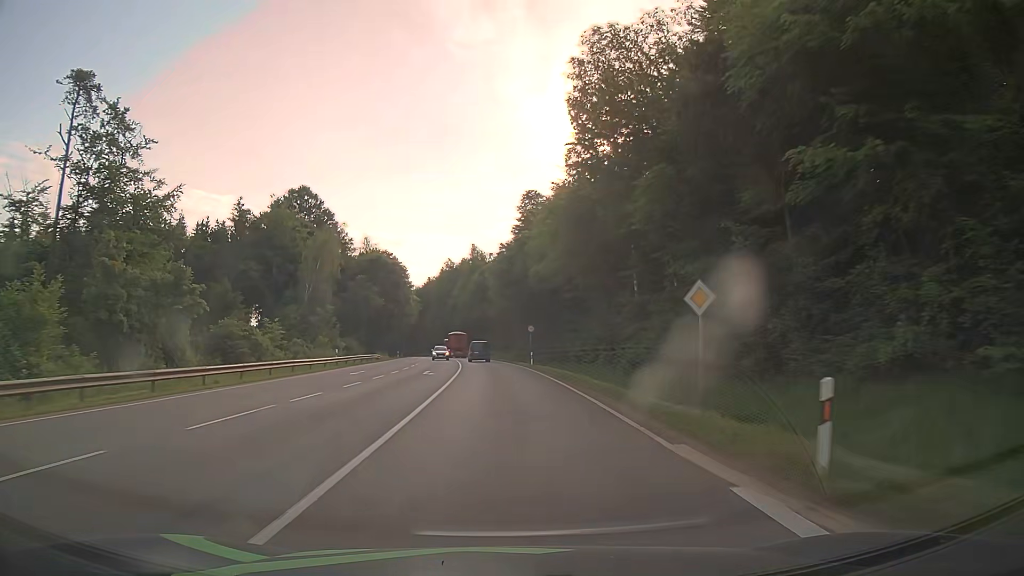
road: secondary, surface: asphalt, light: Day
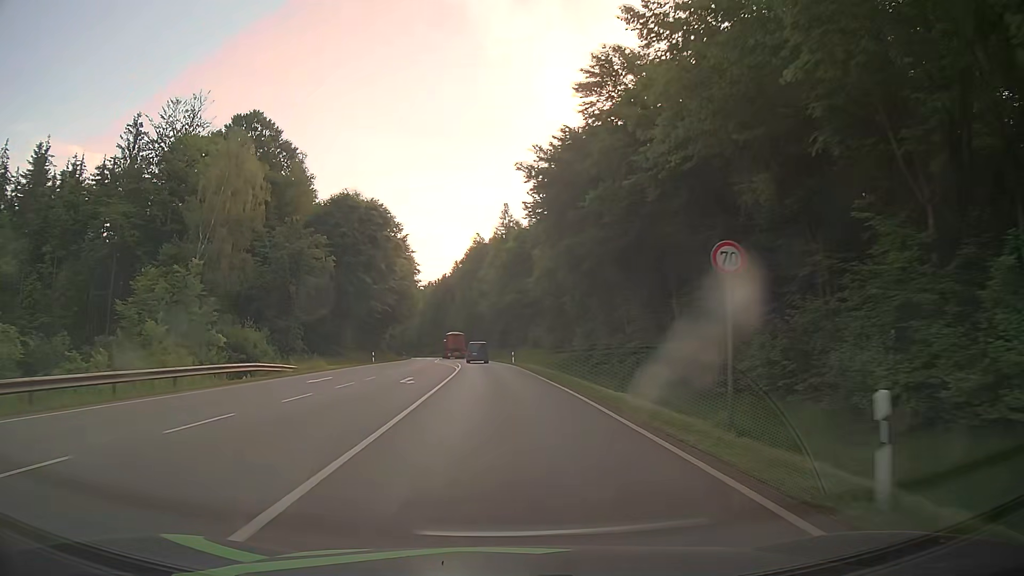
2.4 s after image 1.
(-1.0, +42.9) m; -3°
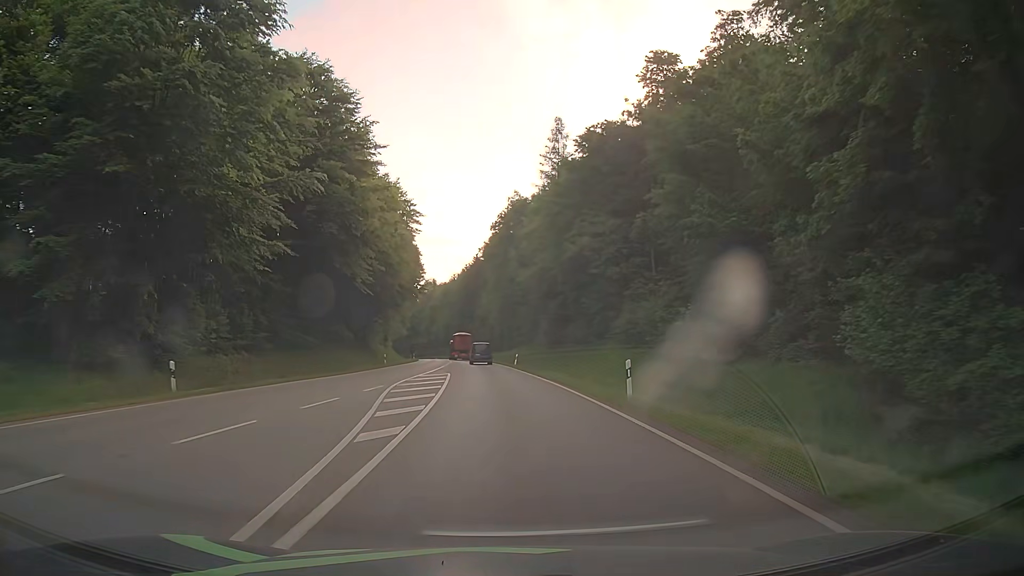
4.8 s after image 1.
(-1.2, +43.1) m; -3°
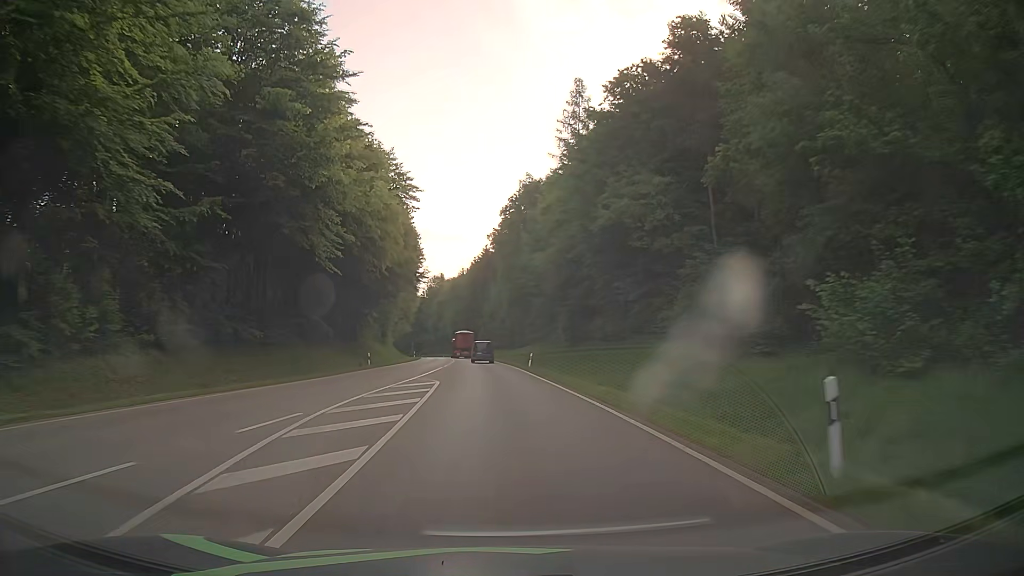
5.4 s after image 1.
(-0.1, +10.8) m; -1°
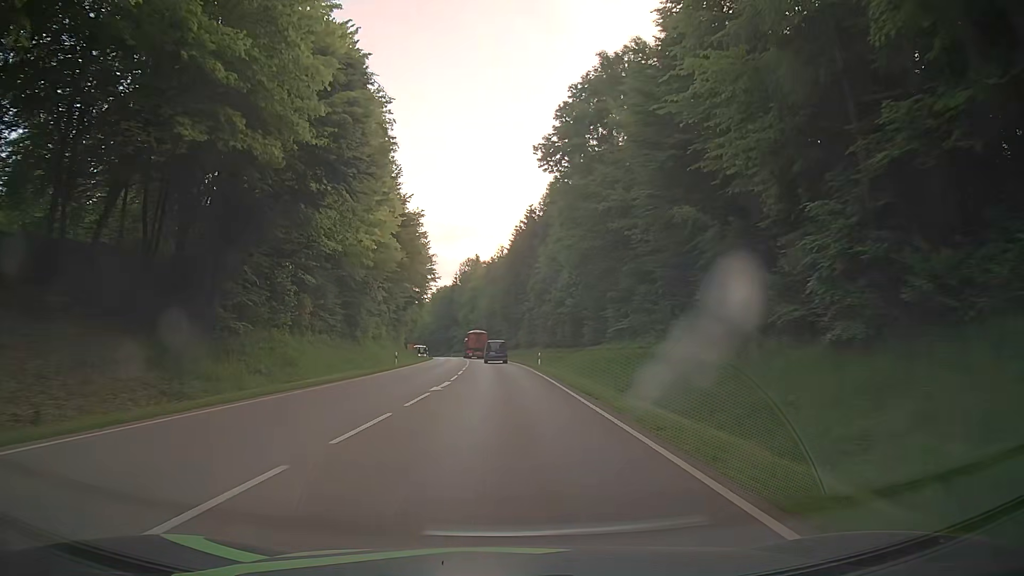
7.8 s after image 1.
(-1.4, +43.3) m; -3°
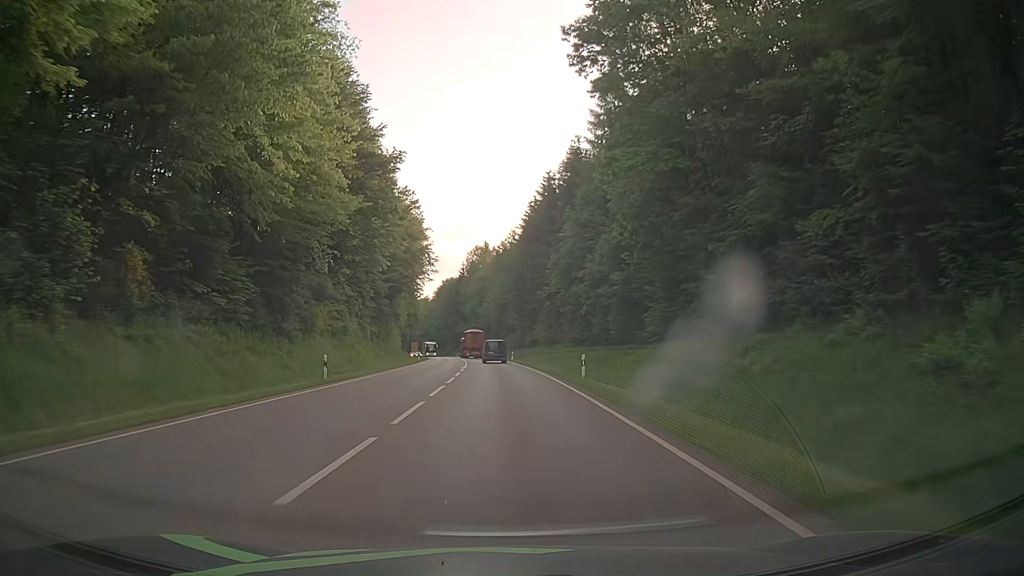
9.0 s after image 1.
(-0.3, +21.7) m; -2°
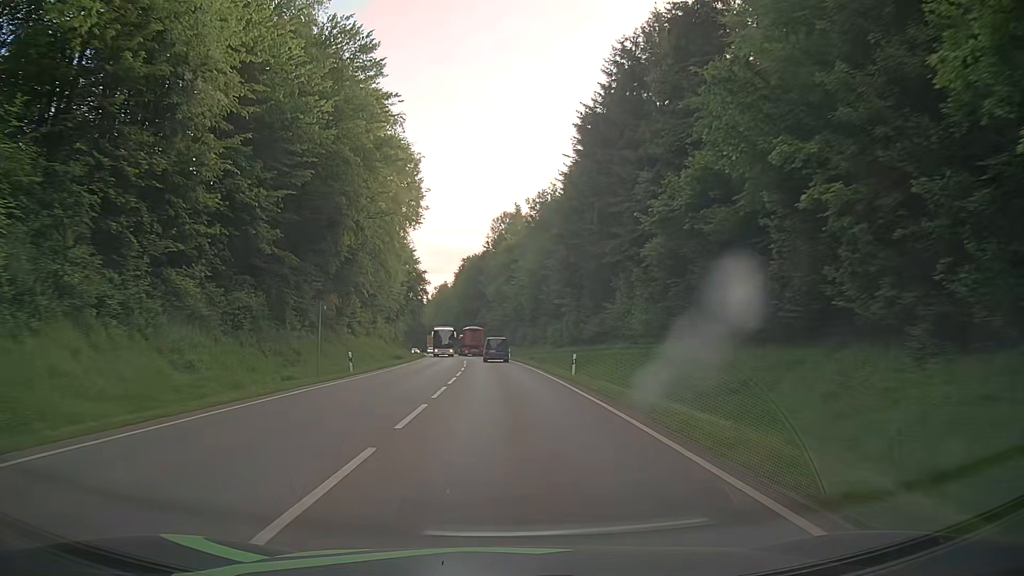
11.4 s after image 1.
(-0.7, +43.3) m; -2°
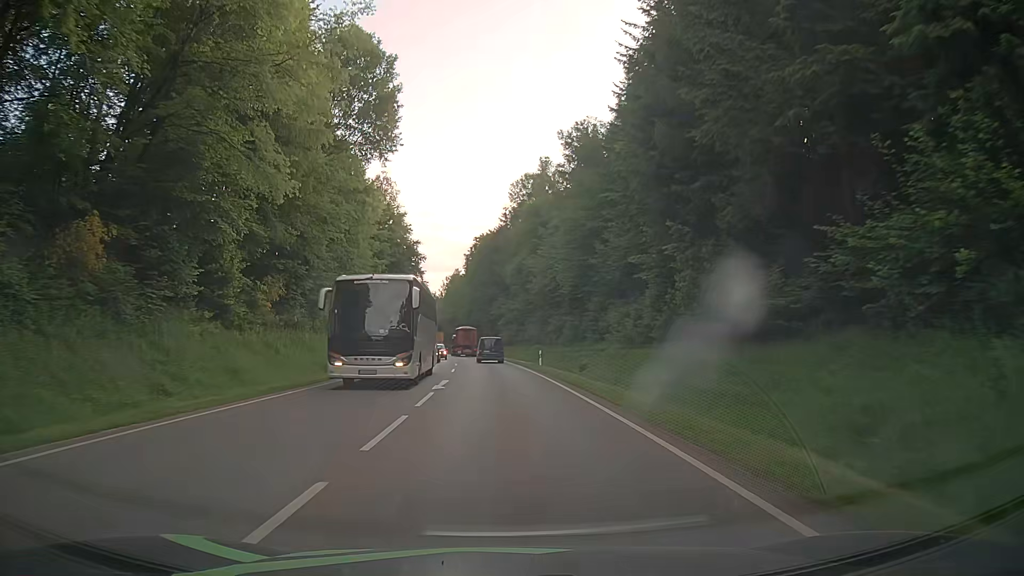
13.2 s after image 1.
(-0.7, +32.4) m; -2°
(0, +10) (0, +20) (0, +30) (-1, +40) (-1, +50) (-2, +60) (-3, +70) (-4, +80) (-5, +90) (-6, +100) m
